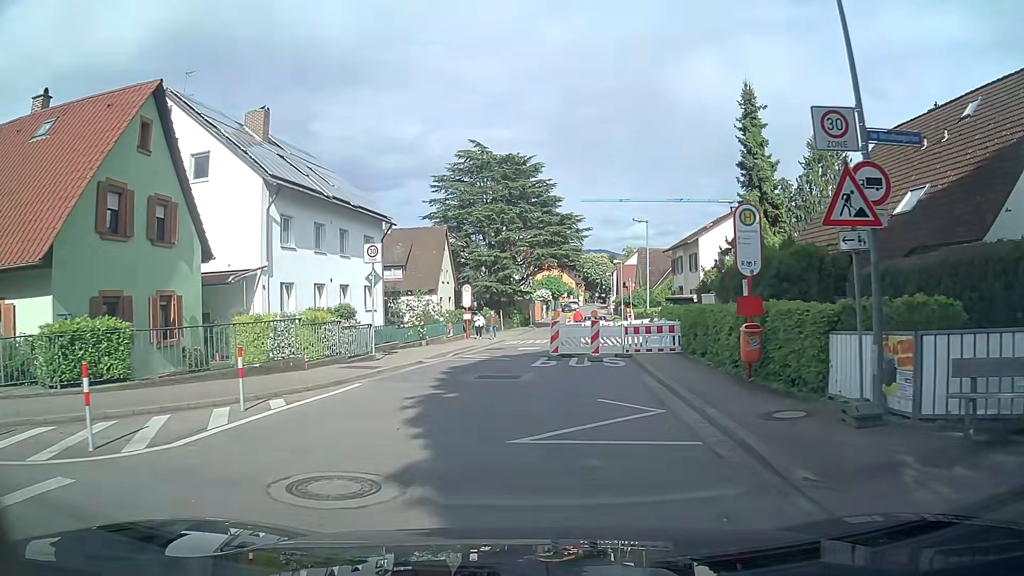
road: tertiary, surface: asphalt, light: Day
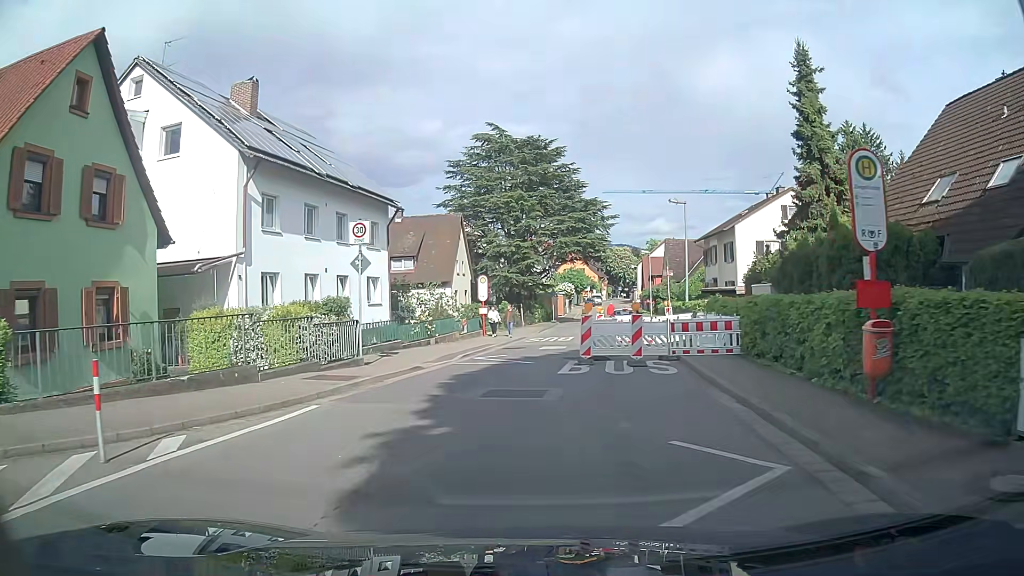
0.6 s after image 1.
(0.0, +4.1) m; -2°
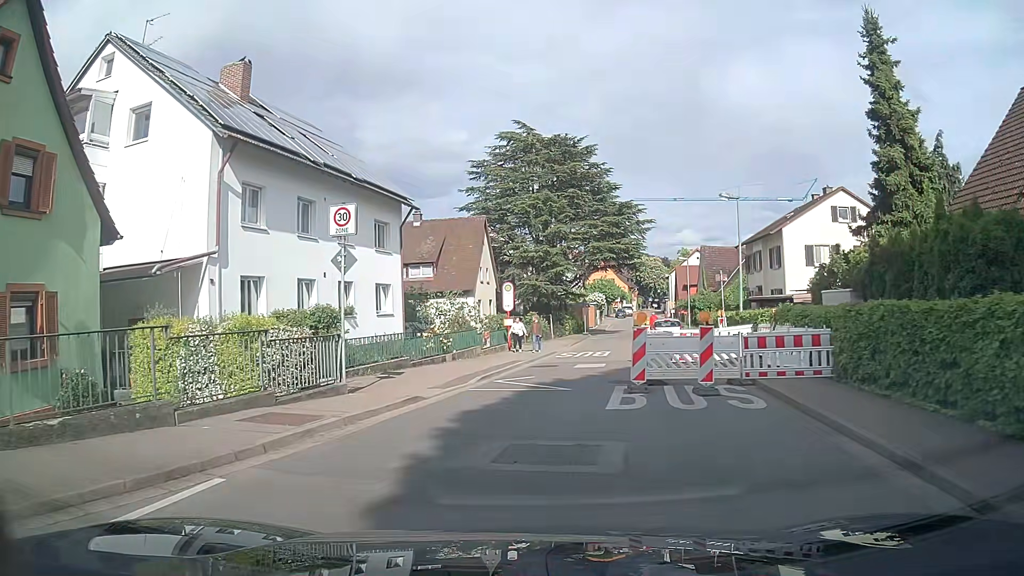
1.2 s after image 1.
(0.0, +4.0) m; -1°
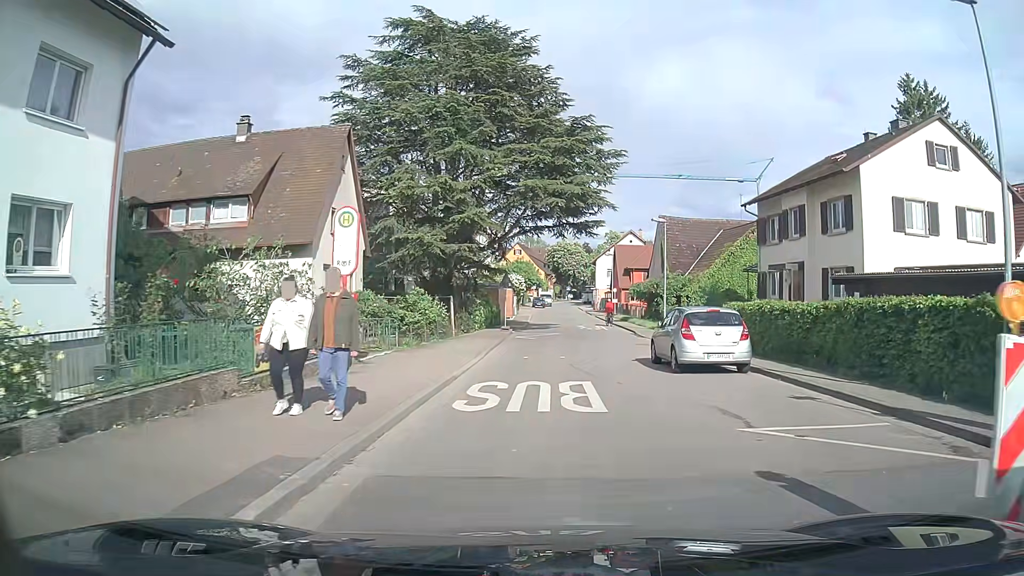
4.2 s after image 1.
(+0.3, +19.3) m; +8°
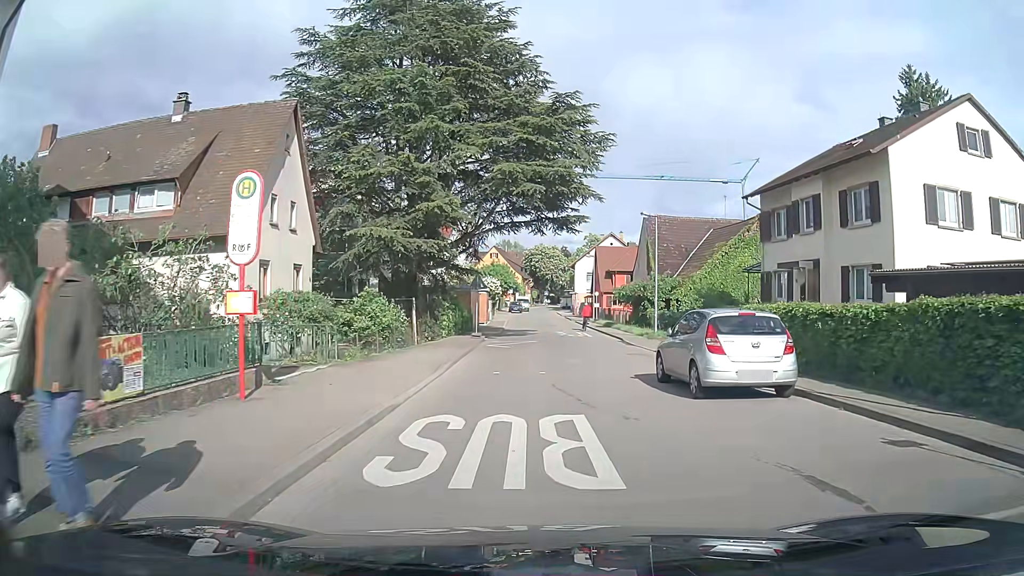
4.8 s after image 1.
(0.0, +4.0) m; +2°
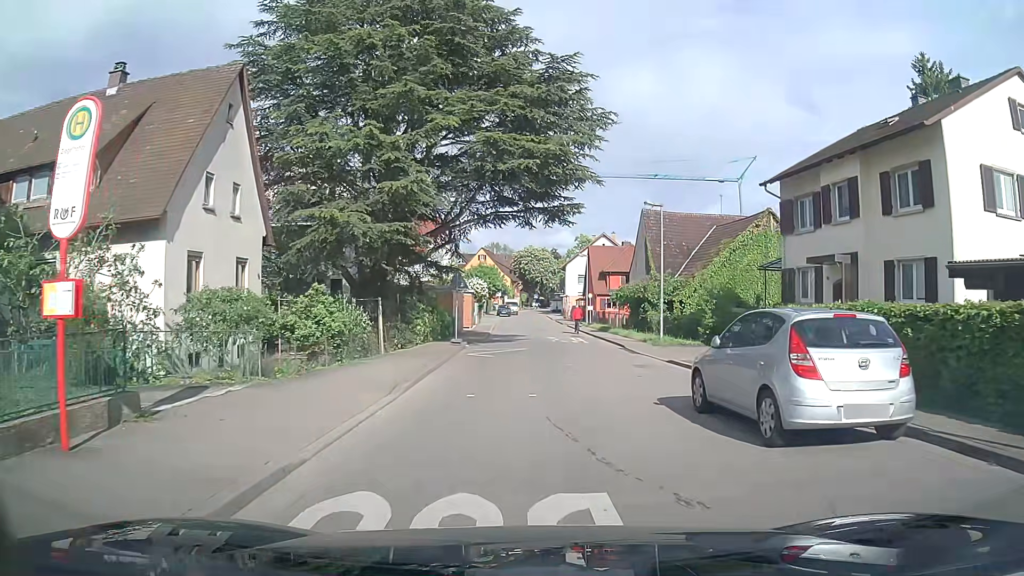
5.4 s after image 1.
(0.0, +4.1) m; 0°
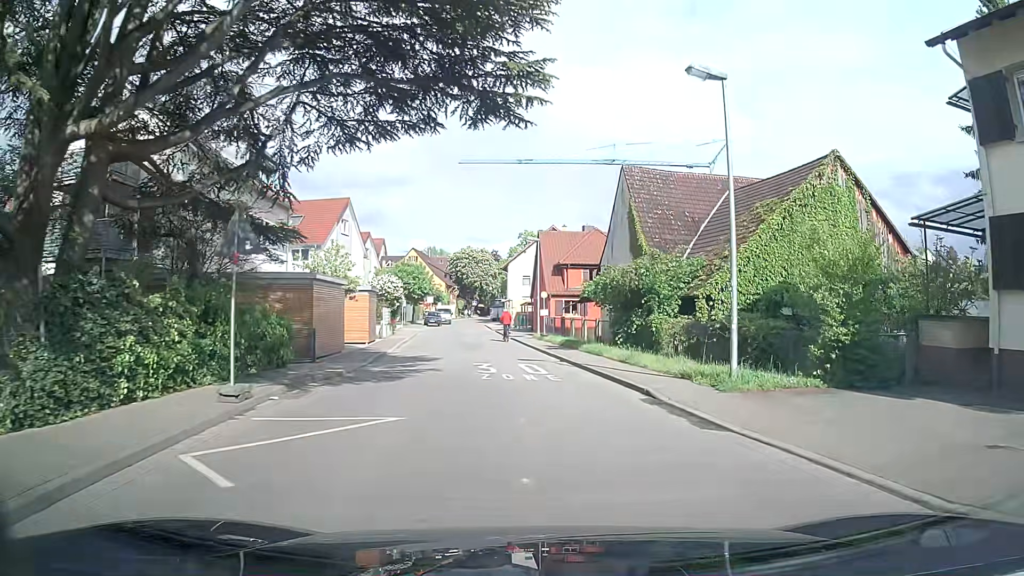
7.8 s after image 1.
(+0.9, +16.6) m; +5°
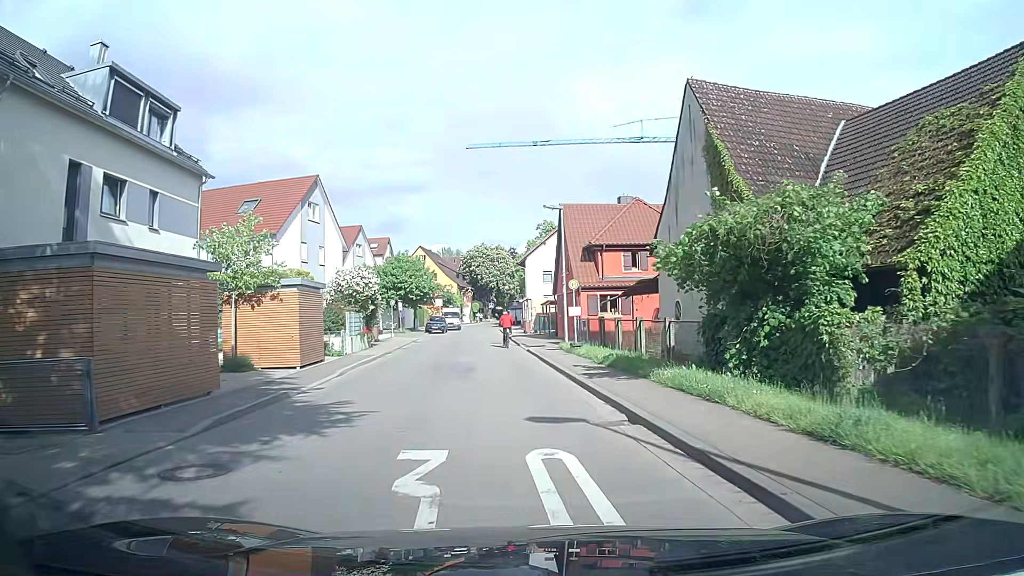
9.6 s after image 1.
(+0.1, +12.6) m; -2°
(0, +10) (-1, +20) (-2, +30) (-2, +40) (-3, +50) (-3, +60) (-4, +70) (-5, +80) (-5, +90) (-5, +100) m
